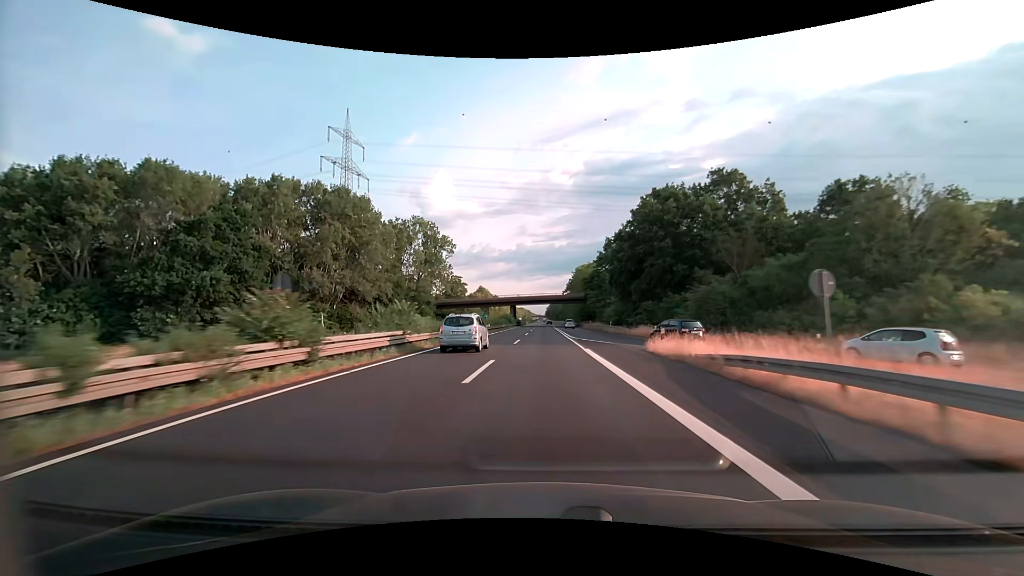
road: trunk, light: Day
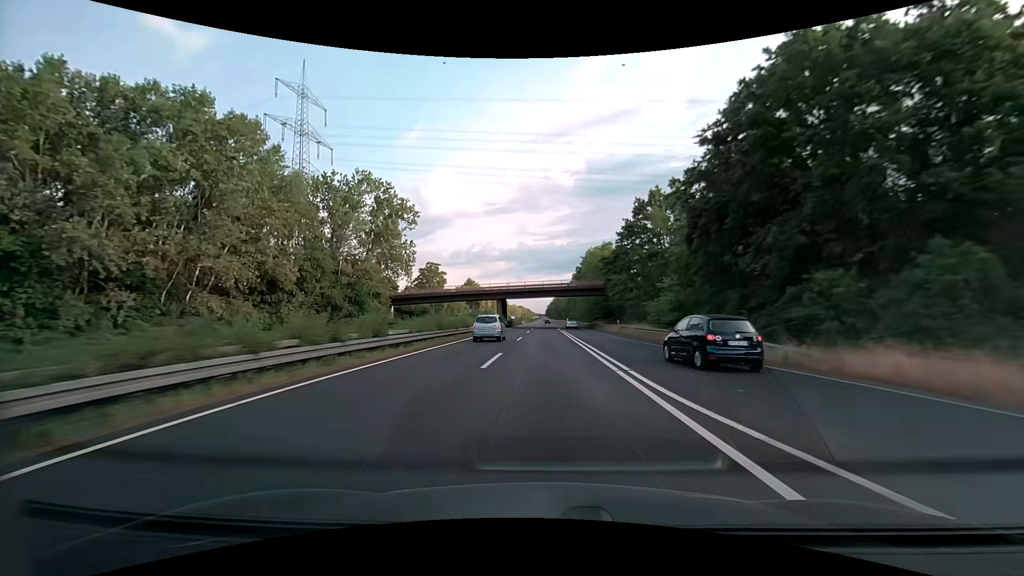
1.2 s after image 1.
(0.0, +33.0) m; 0°
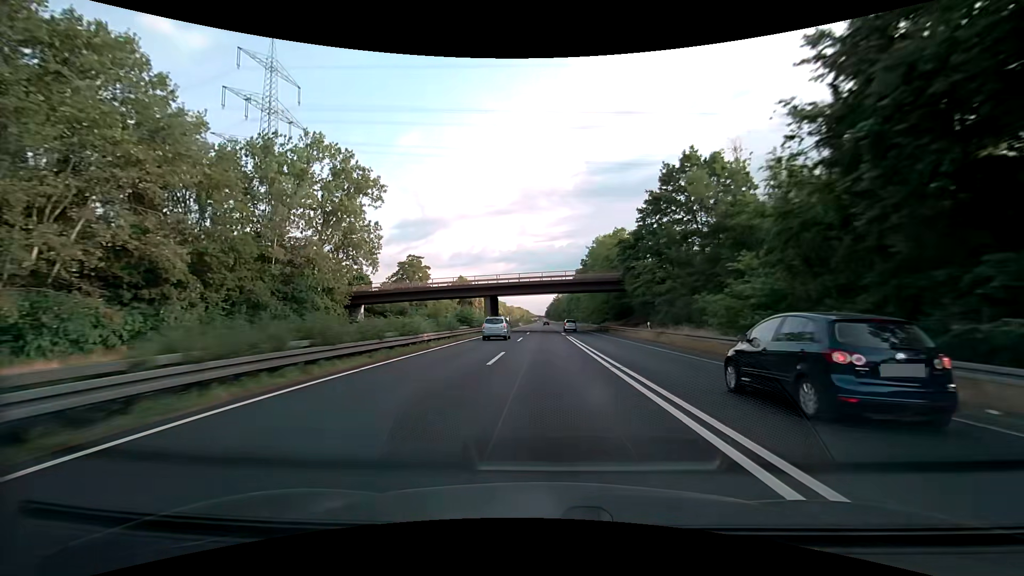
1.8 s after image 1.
(0.0, +16.5) m; 0°
(0, +10) (0, +20) (0, +30) (0, +40) (0, +50) (0, +60) (0, +70) (0, +80) (0, +90) (0, +100) m
